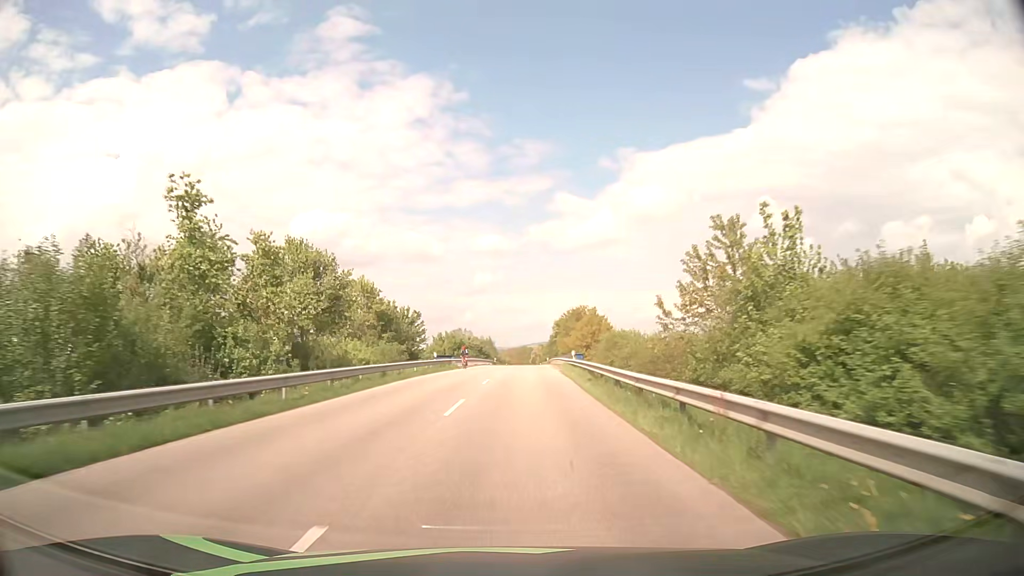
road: secondary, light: Day
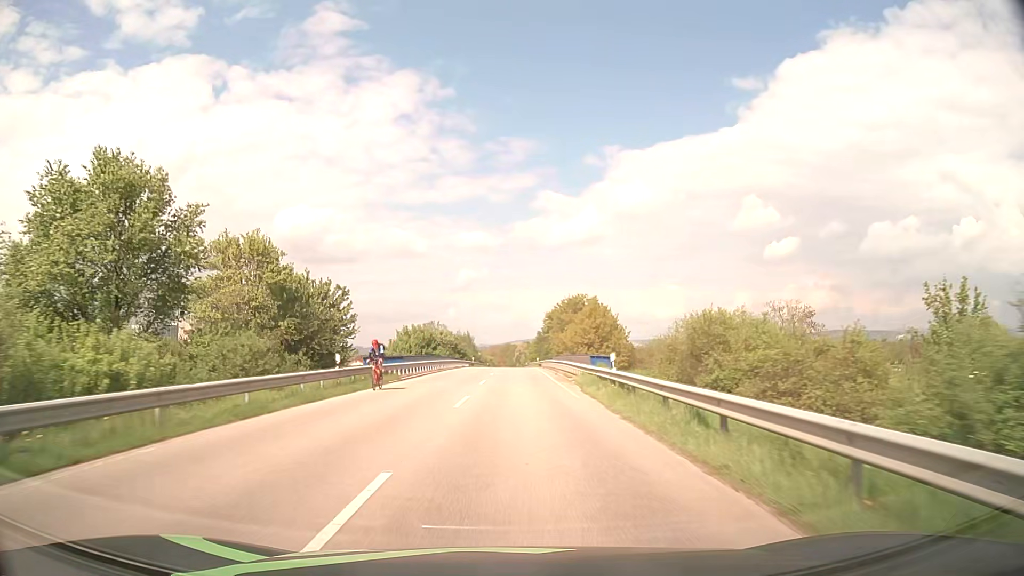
(+0.4, +21.8) m; +2°
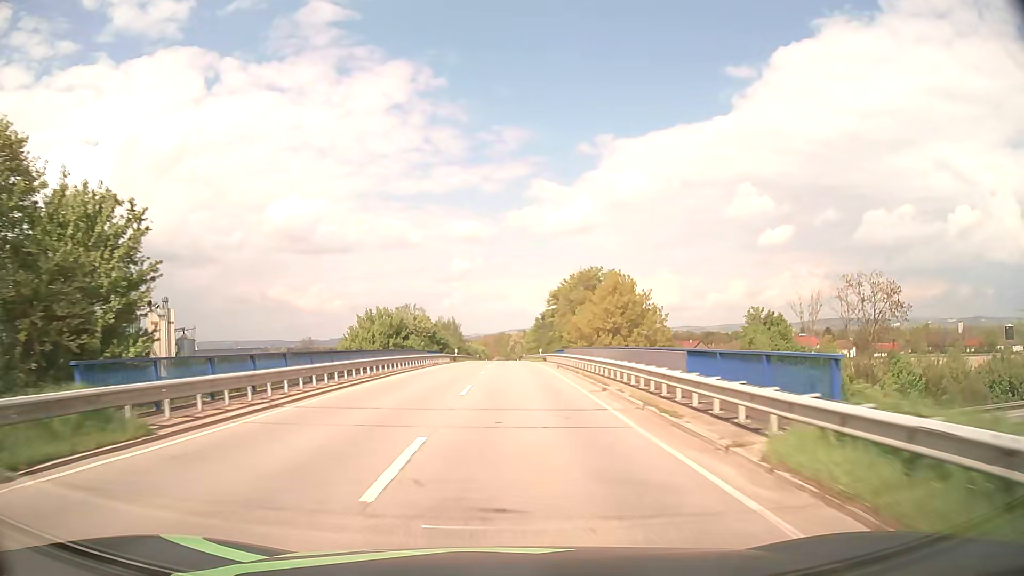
(+0.1, +21.8) m; 0°
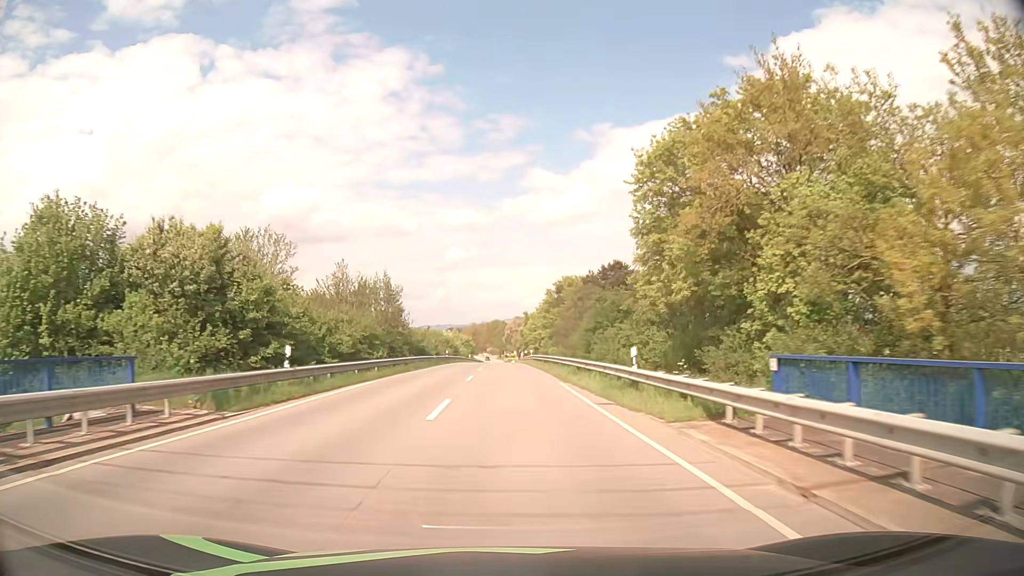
(+0.3, +54.6) m; 0°
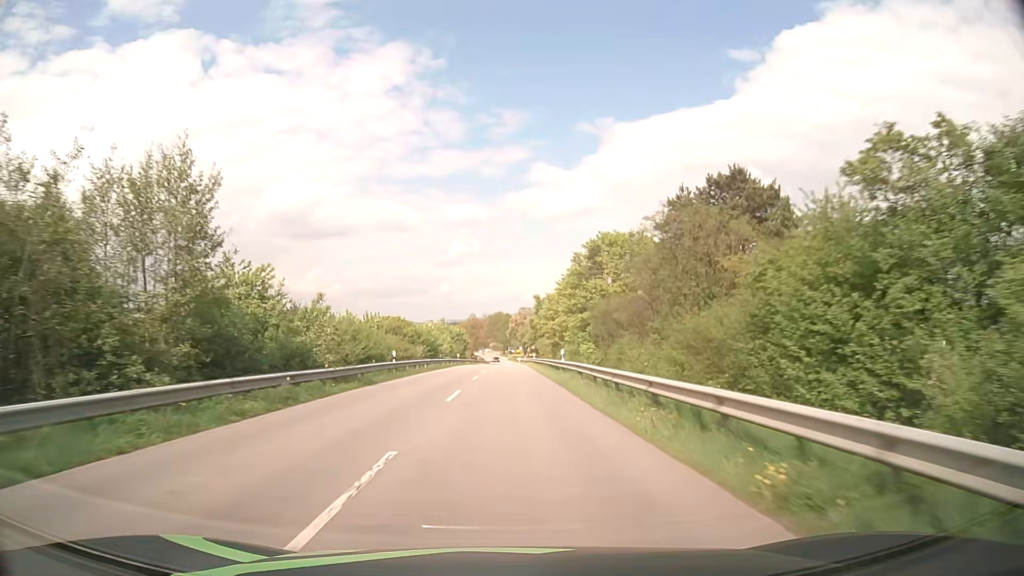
(-0.1, +32.8) m; 0°
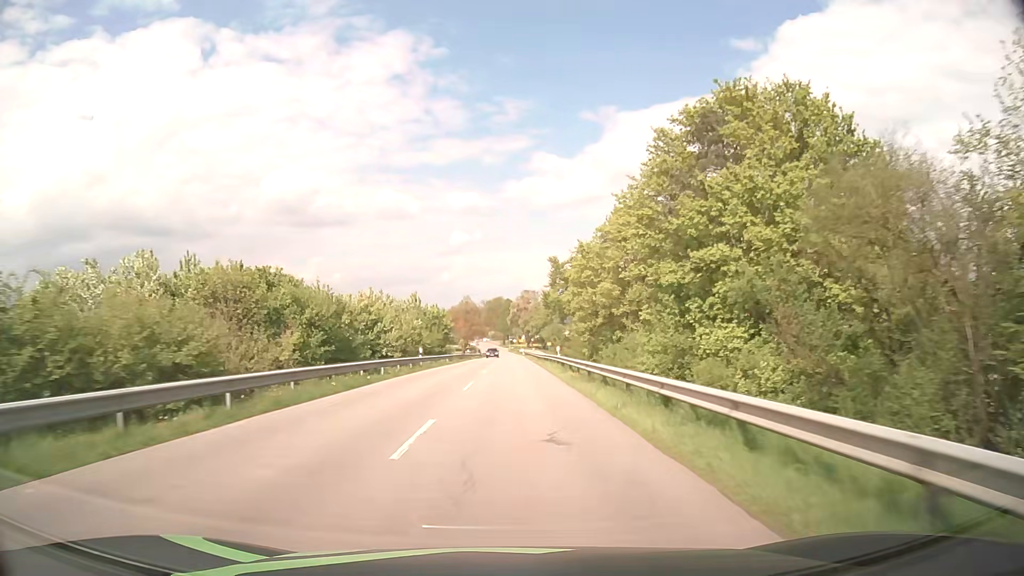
(-0.1, +32.7) m; 0°
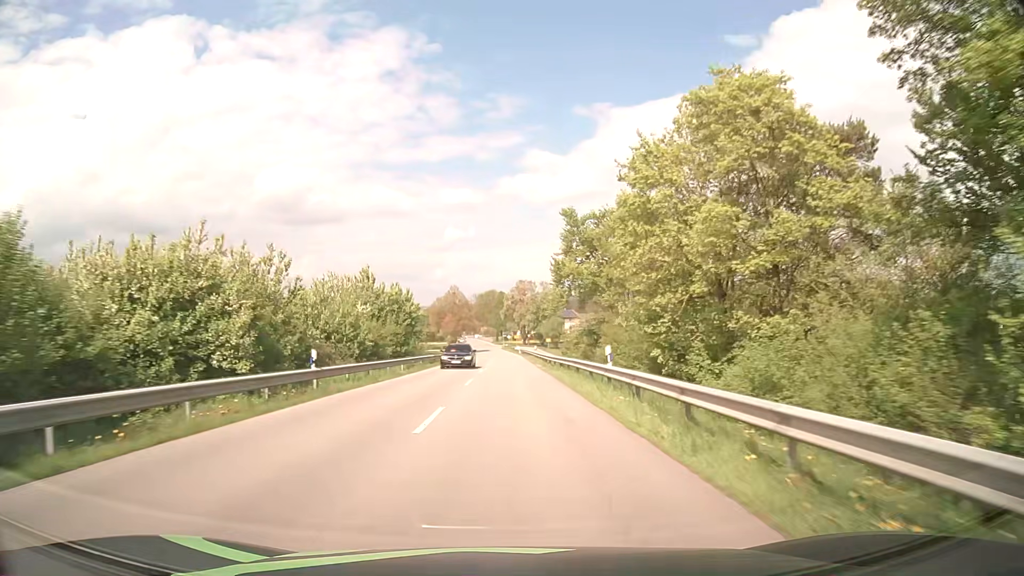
(+0.2, +21.5) m; +1°
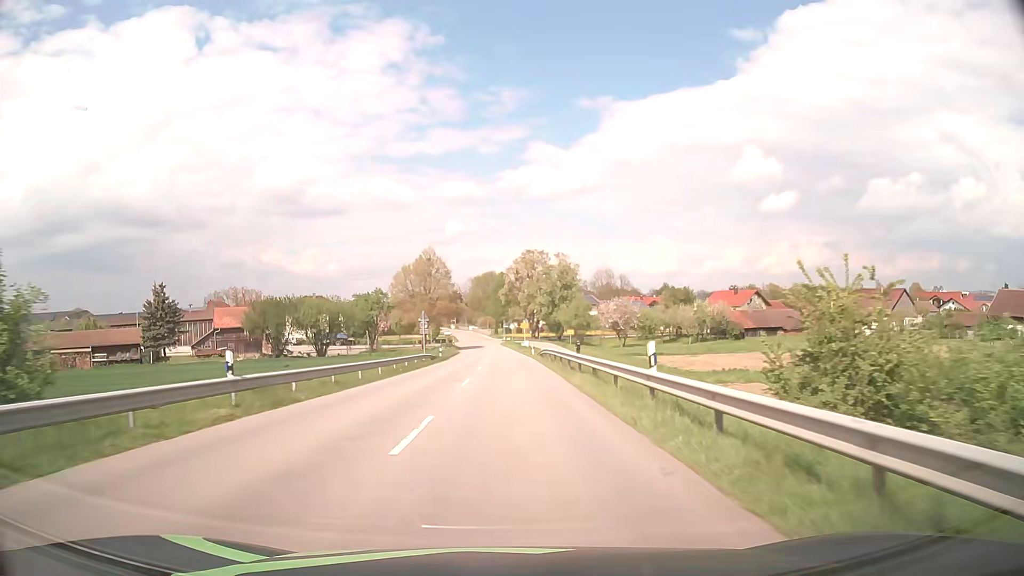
(+0.1, +49.6) m; 0°
(0, +10) (0, +20) (0, +30) (0, +40) (0, +50) (-1, +60) (-1, +70) (-1, +80) (-2, +90) (-2, +100) m
